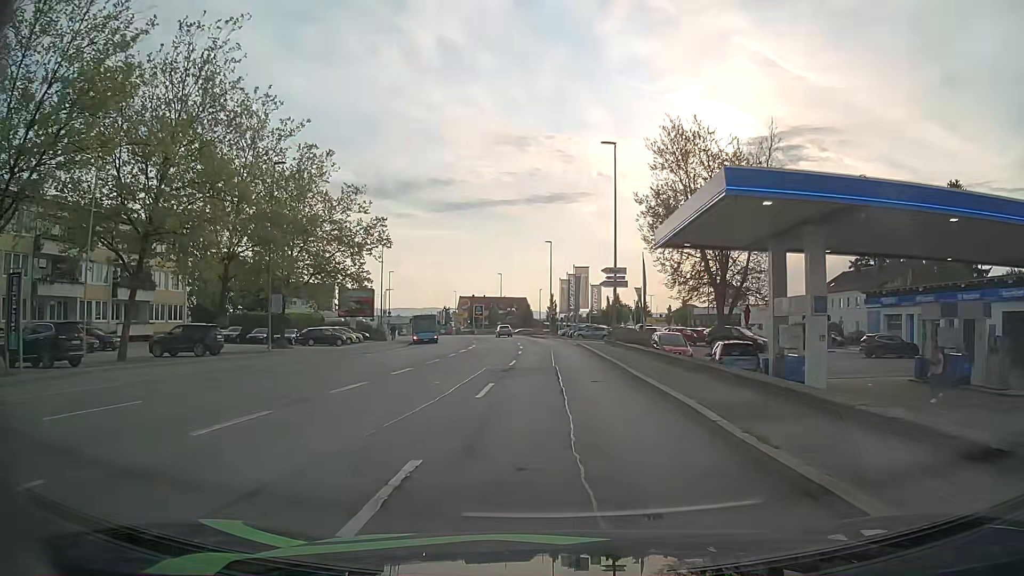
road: tertiary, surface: asphalt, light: Day
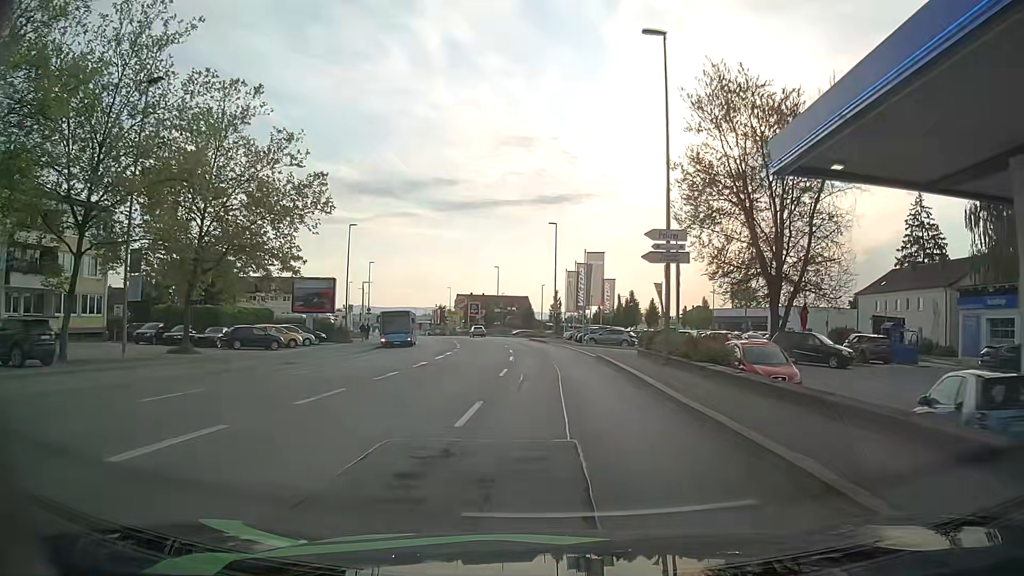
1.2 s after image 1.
(0.0, +13.9) m; 0°
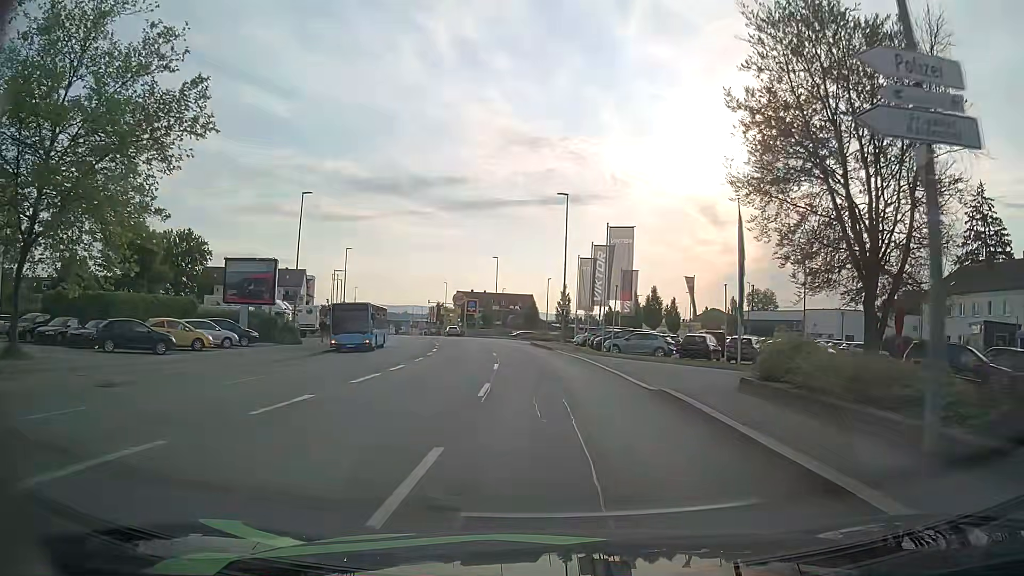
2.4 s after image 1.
(0.0, +13.8) m; 0°
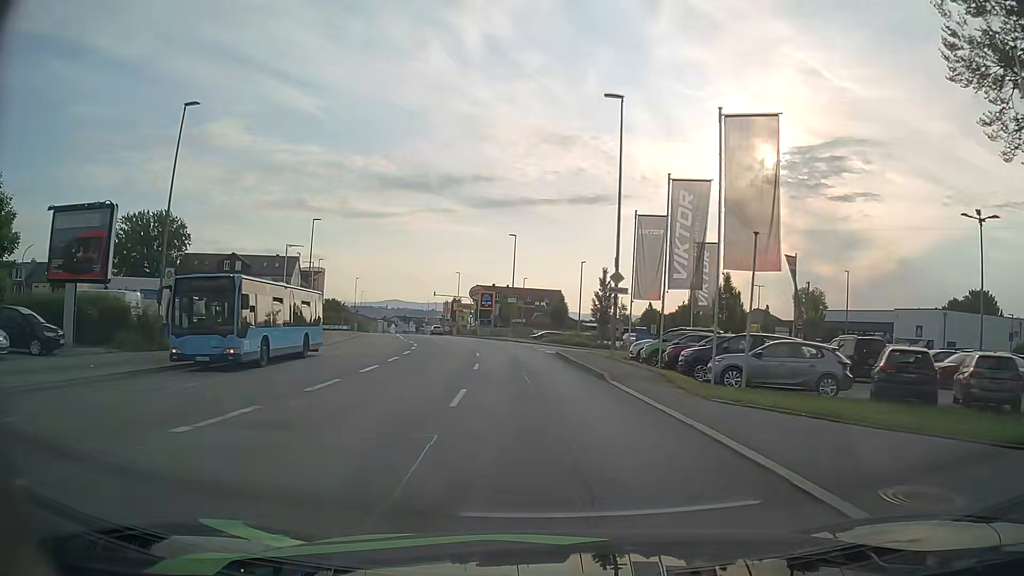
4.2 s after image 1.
(-0.3, +20.1) m; -2°
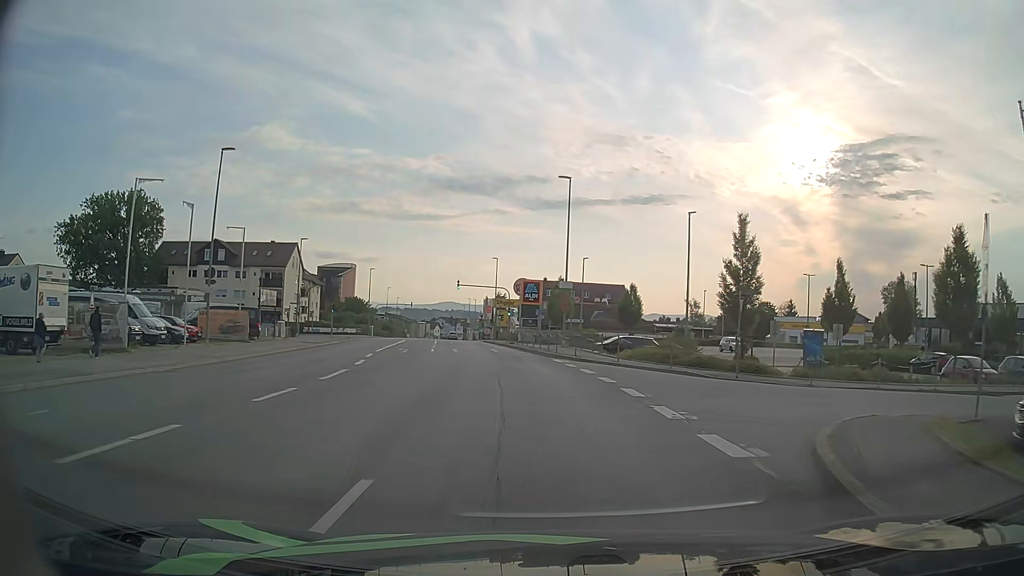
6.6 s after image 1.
(-1.3, +26.5) m; -5°
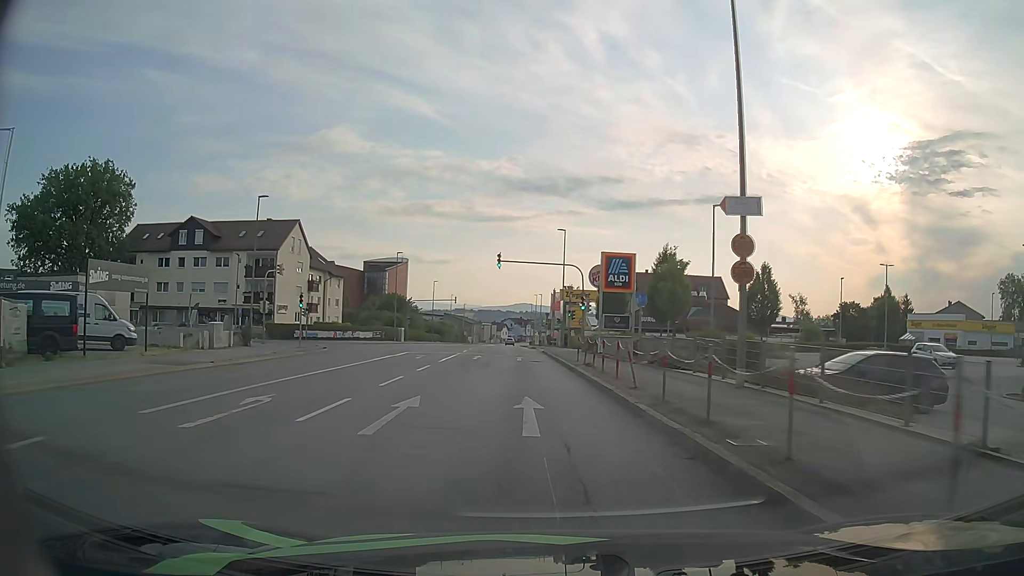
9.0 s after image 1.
(-1.1, +26.1) m; -6°
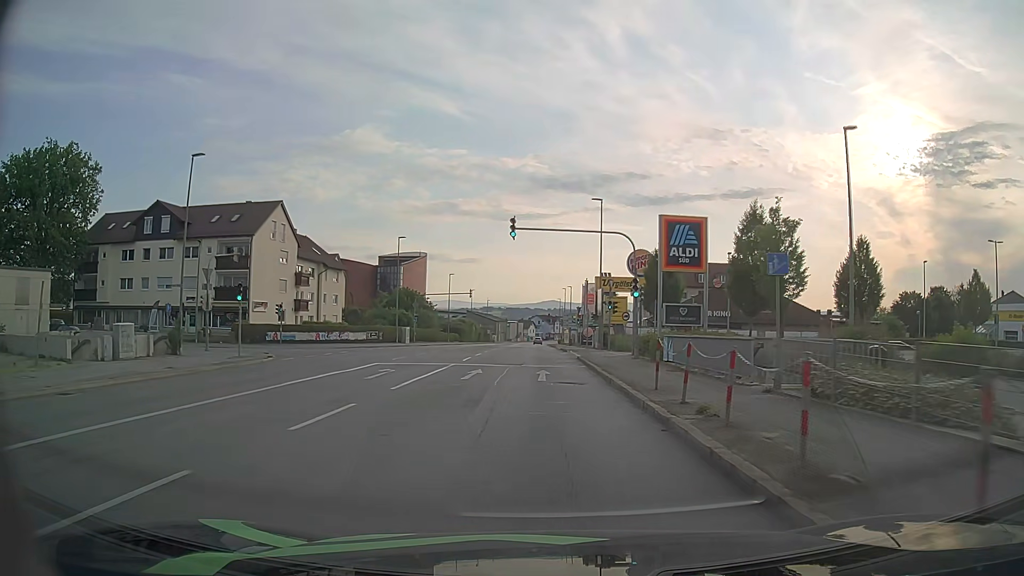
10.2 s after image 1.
(-0.4, +12.9) m; -2°
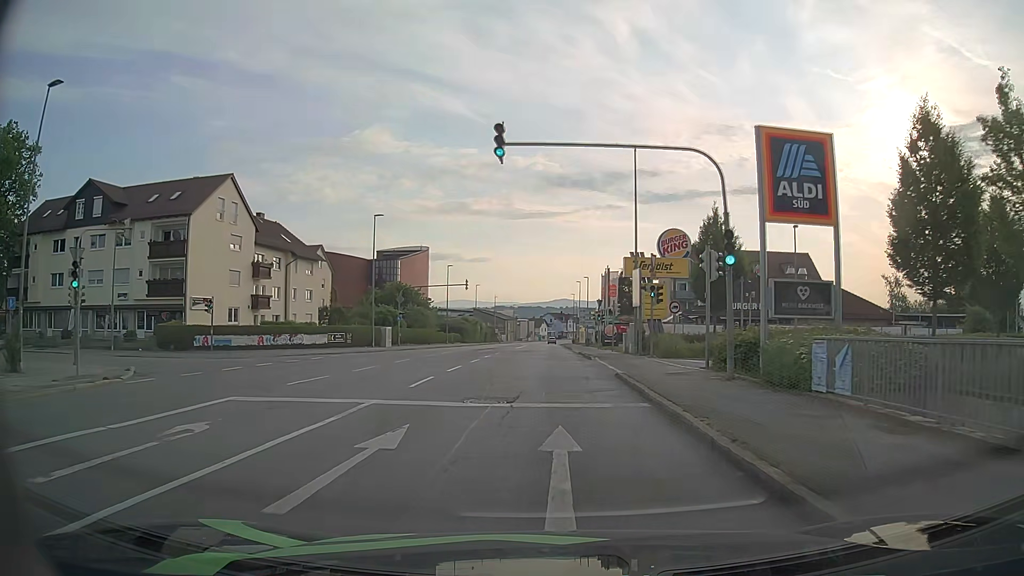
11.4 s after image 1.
(-0.2, +13.3) m; -1°
(0, +10) (0, +20) (0, +30) (0, +40) (0, +50) (0, +60) (0, +70) (0, +80) (0, +90) (0, +100) m
